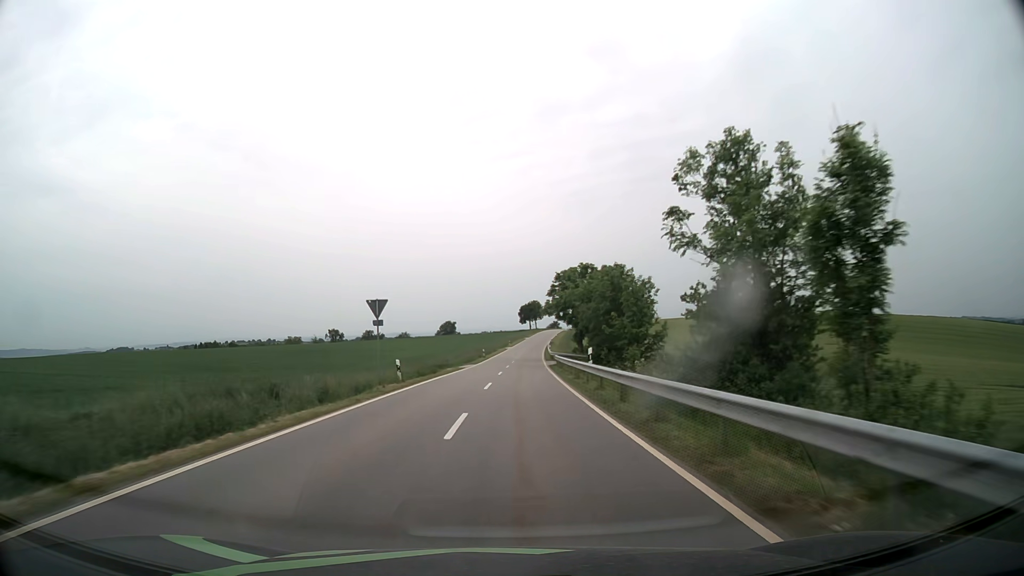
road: tertiary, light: Day
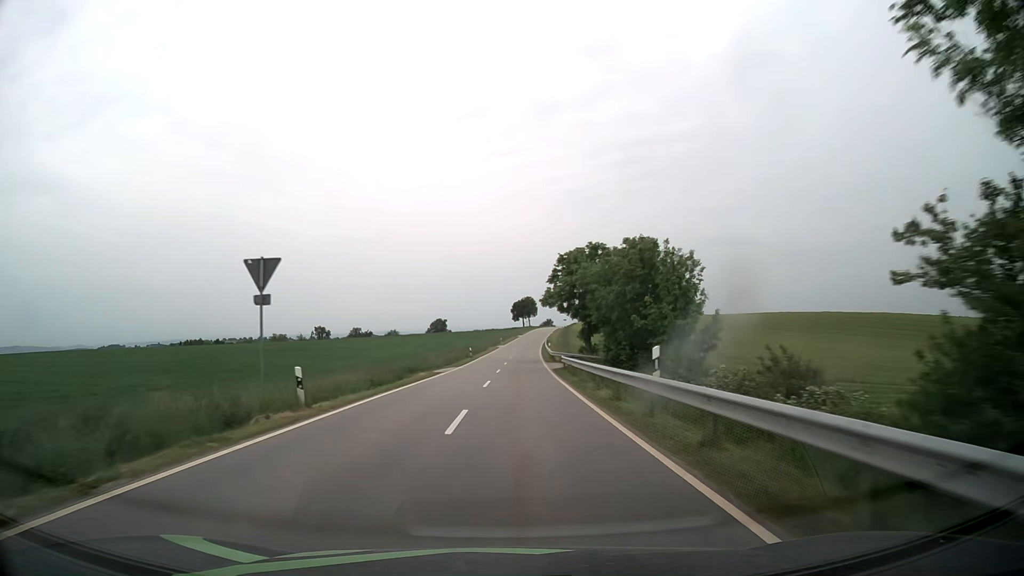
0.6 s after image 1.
(+0.1, +11.9) m; +1°
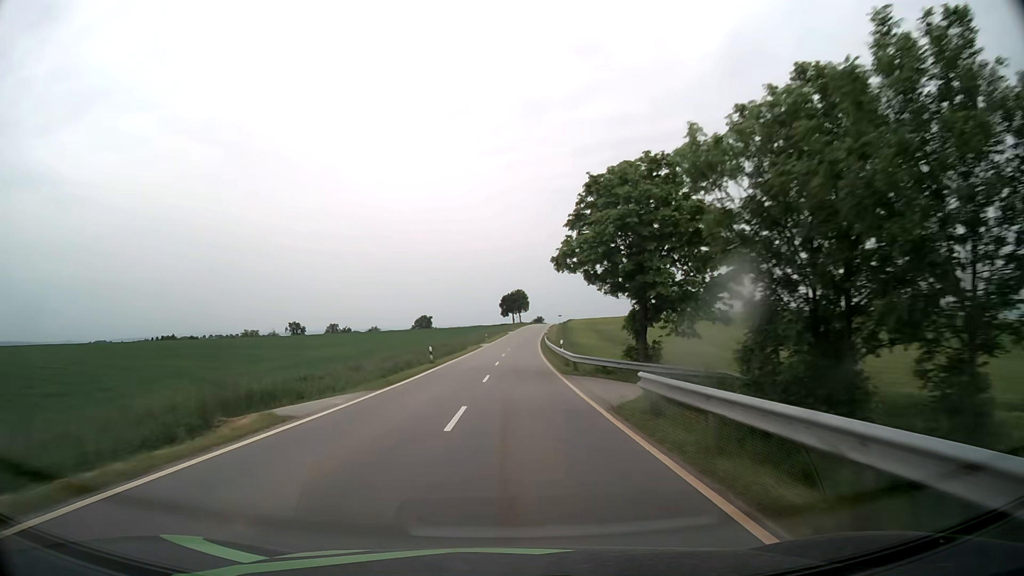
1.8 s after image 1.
(+0.2, +24.3) m; +1°
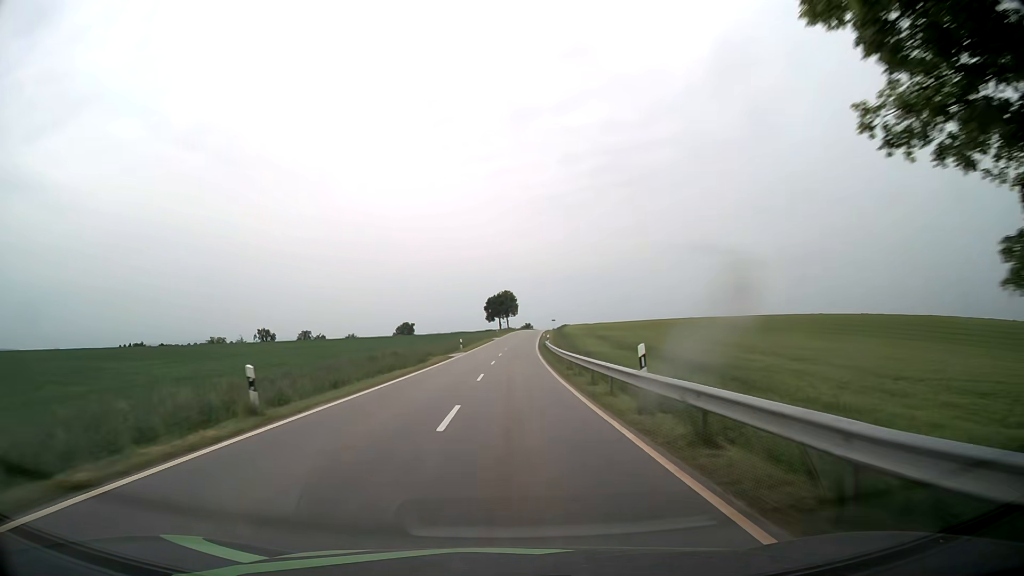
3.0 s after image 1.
(+0.3, +24.8) m; +1°
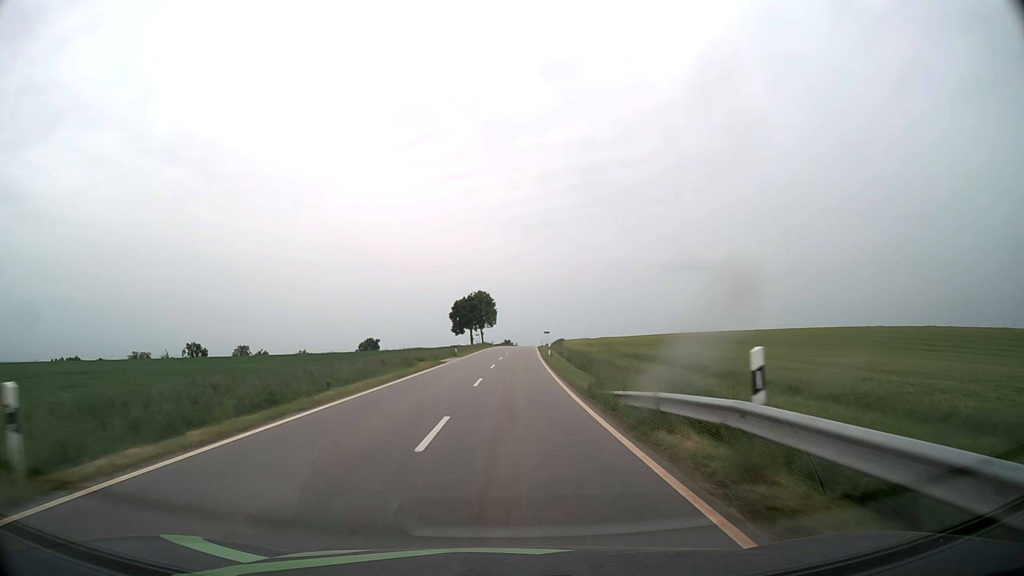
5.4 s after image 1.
(+0.7, +50.4) m; +2°
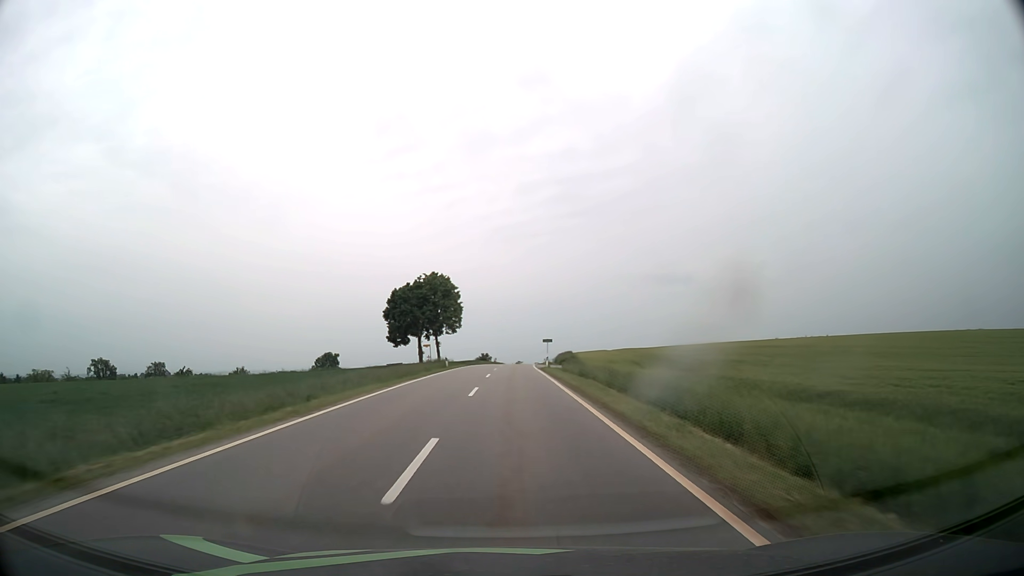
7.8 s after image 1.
(+0.8, +51.5) m; +2°
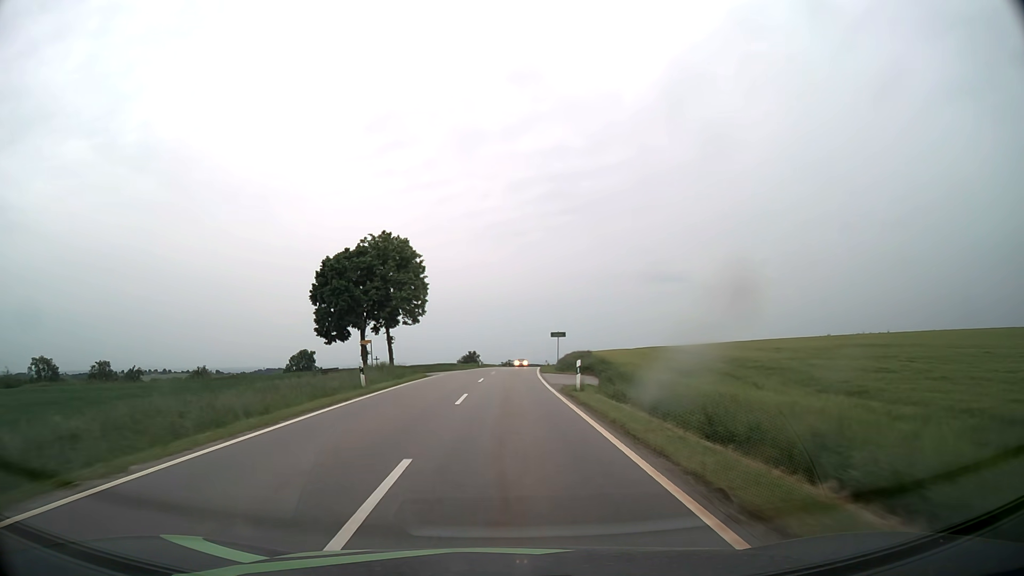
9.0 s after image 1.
(+0.2, +26.0) m; +1°
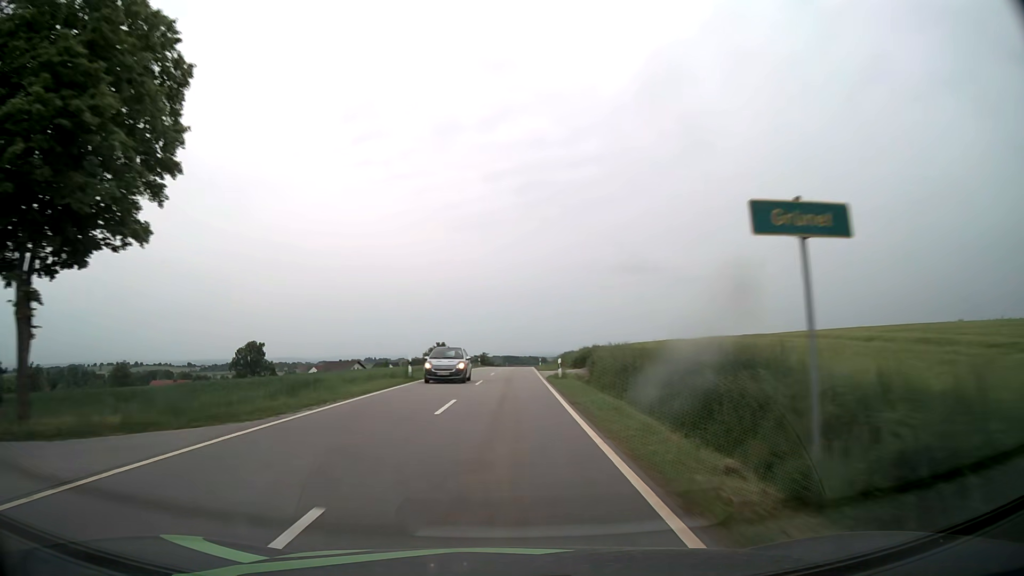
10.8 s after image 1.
(+0.5, +39.1) m; +2°
(0, +10) (0, +20) (0, +30) (0, +40) (+1, +50) (+1, +60) (+1, +70) (+2, +80) (+2, +90) (+3, +100) m
